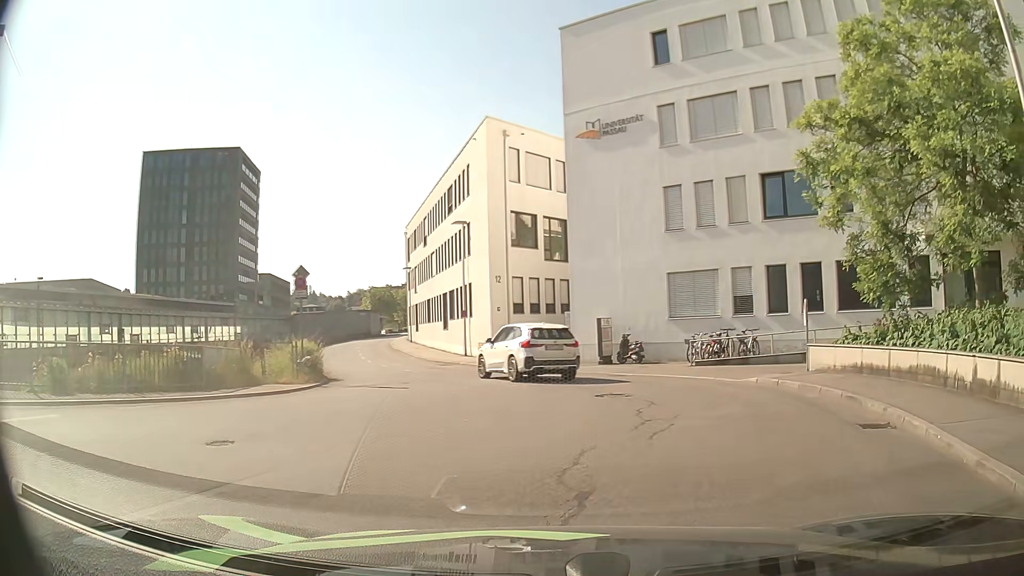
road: residential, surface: asphalt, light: Day
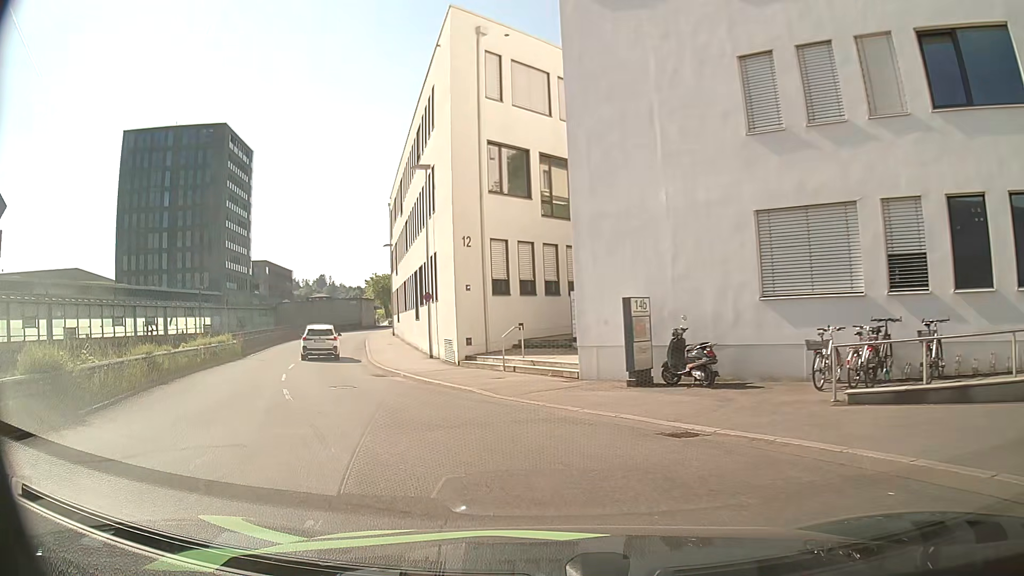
(+0.8, +13.1) m; -2°
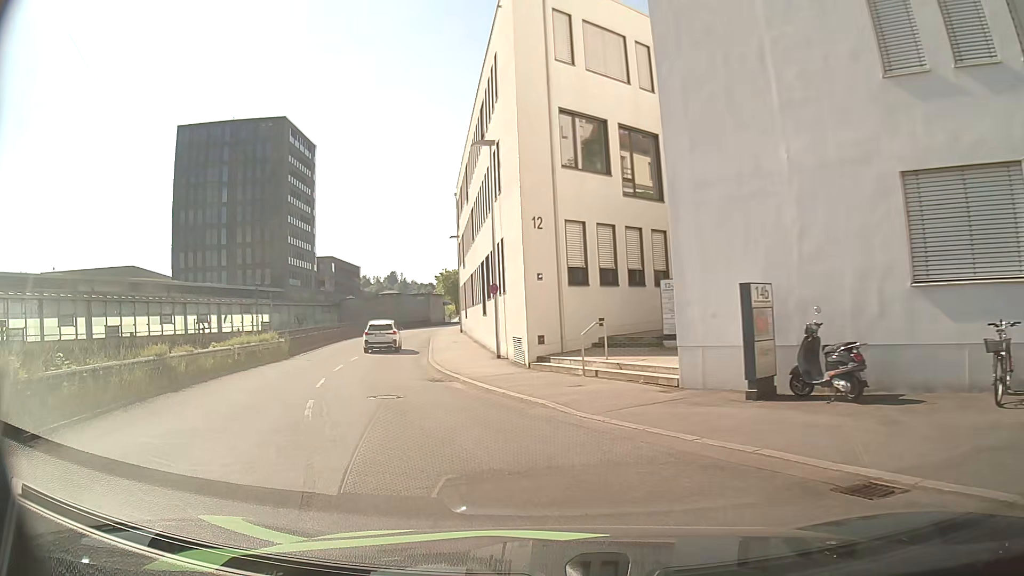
(-0.2, +3.3) m; -7°
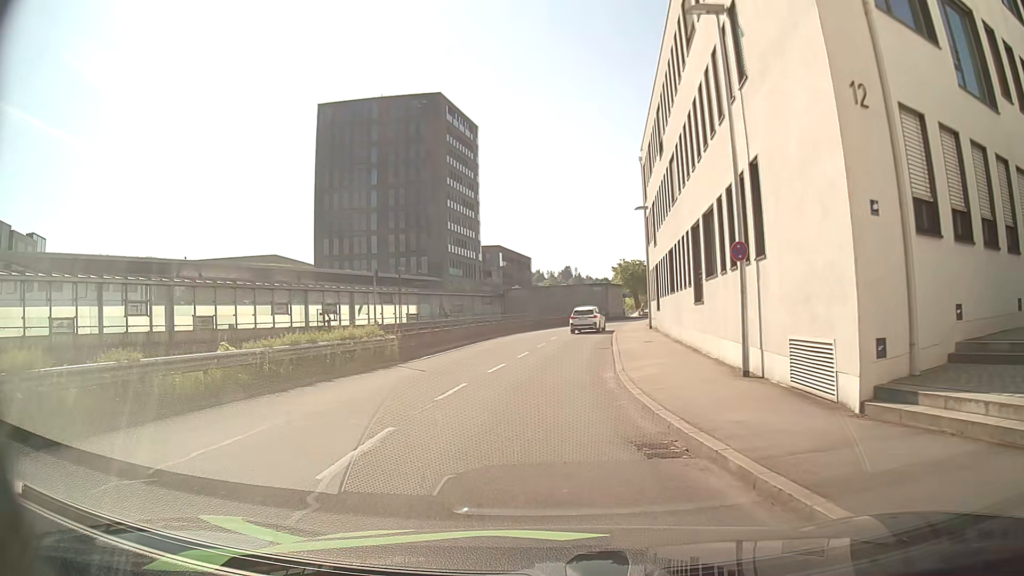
(-1.9, +11.0) m; -14°
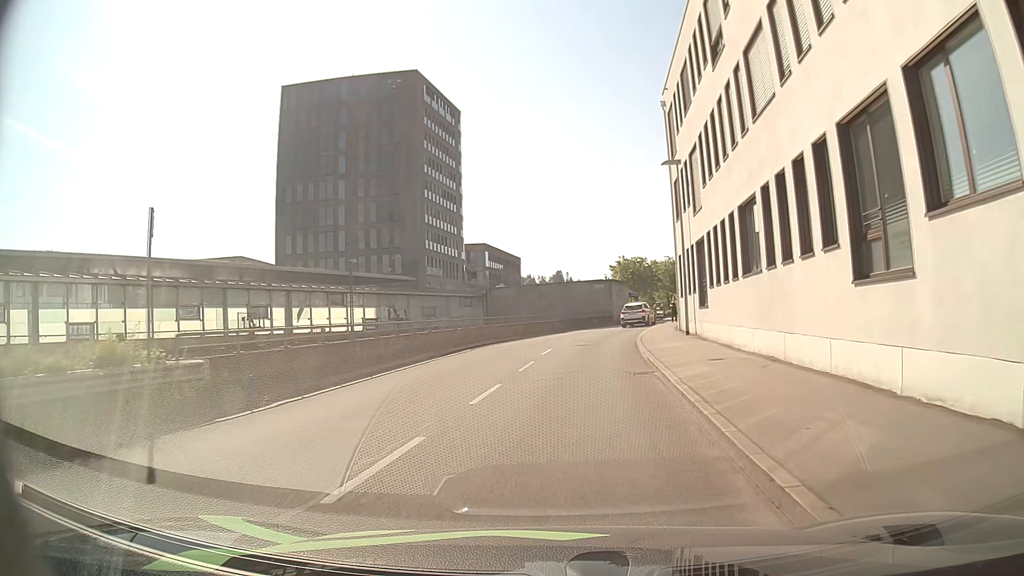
(-0.2, +13.0) m; -1°
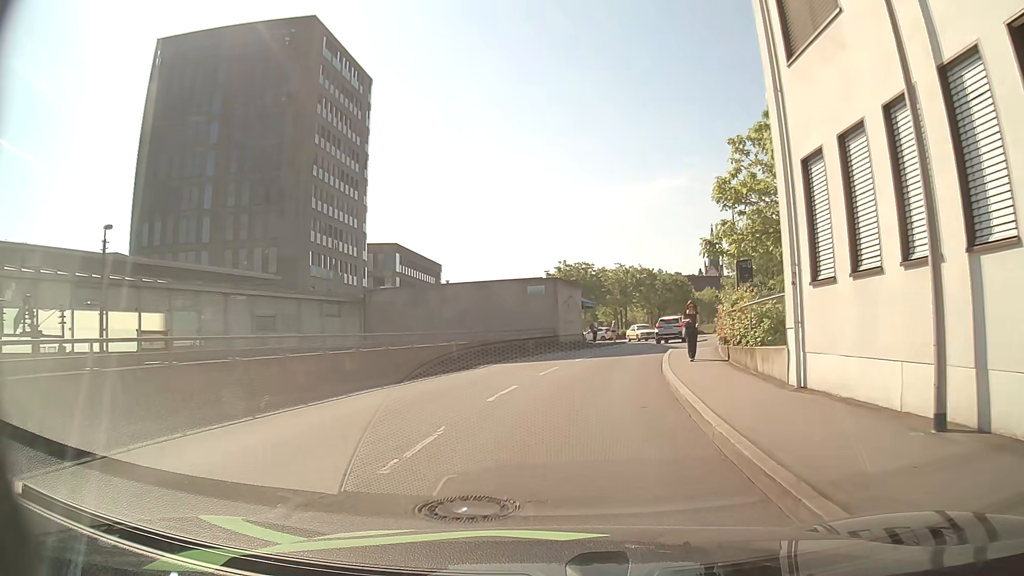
(+1.4, +22.6) m; +6°
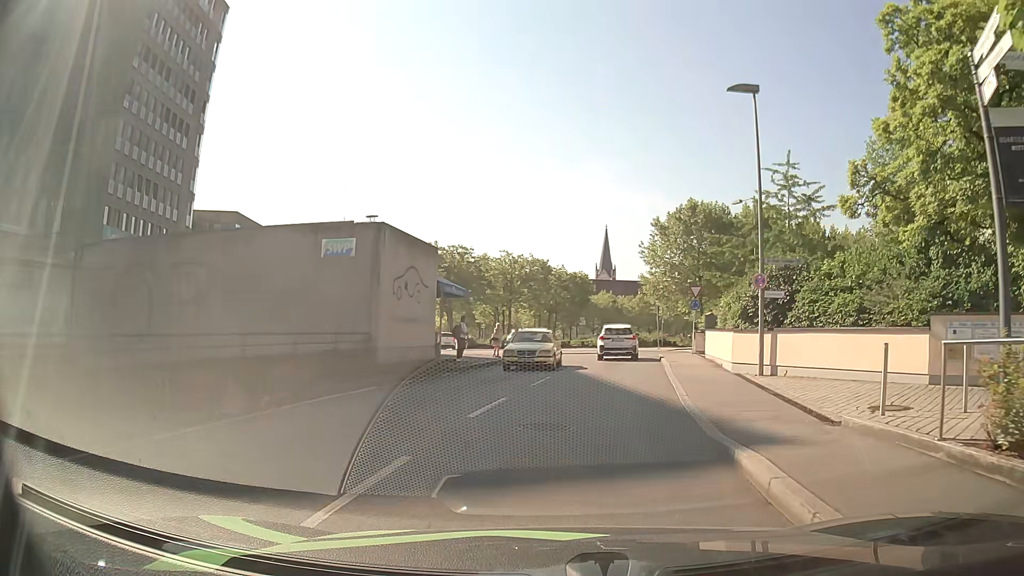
(+1.3, +19.9) m; +9°
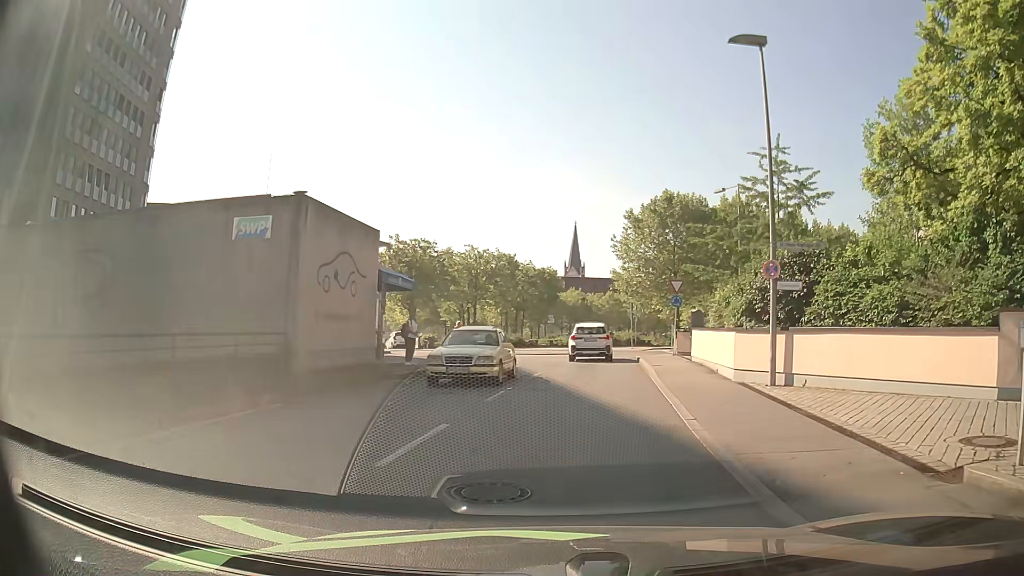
(+0.1, +3.5) m; +3°
